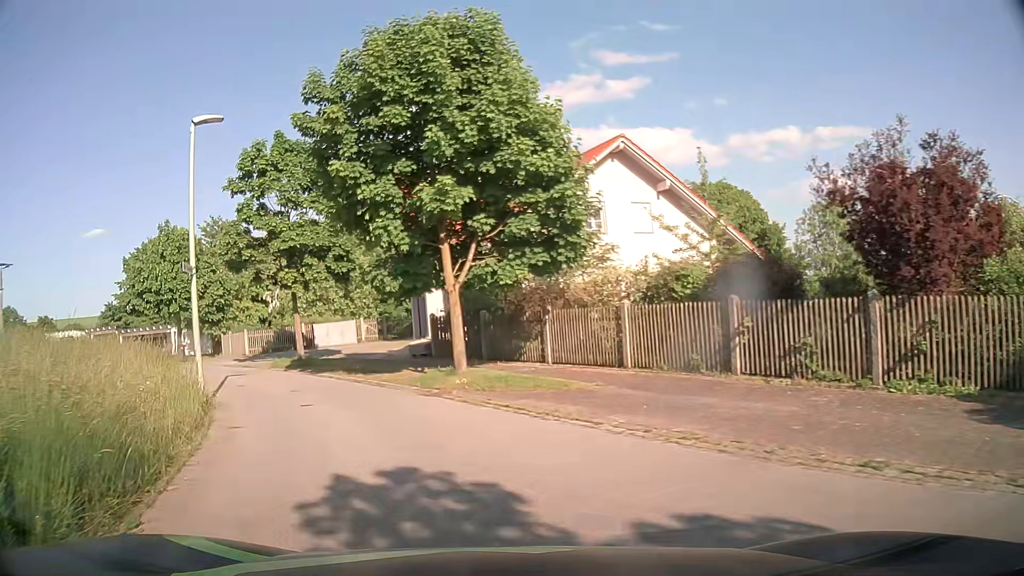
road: residential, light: Day
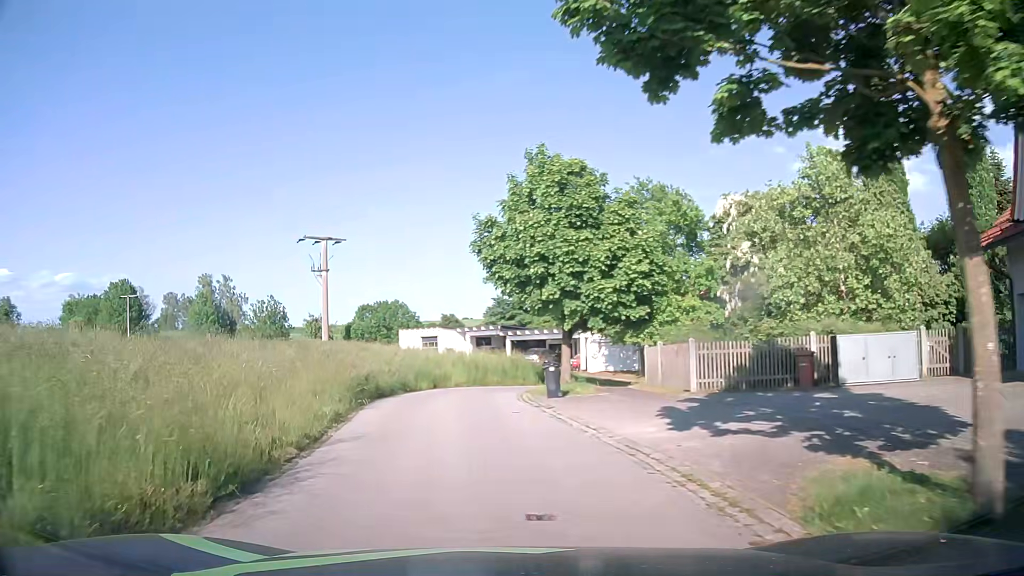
(-5.8, +19.3) m; -35°
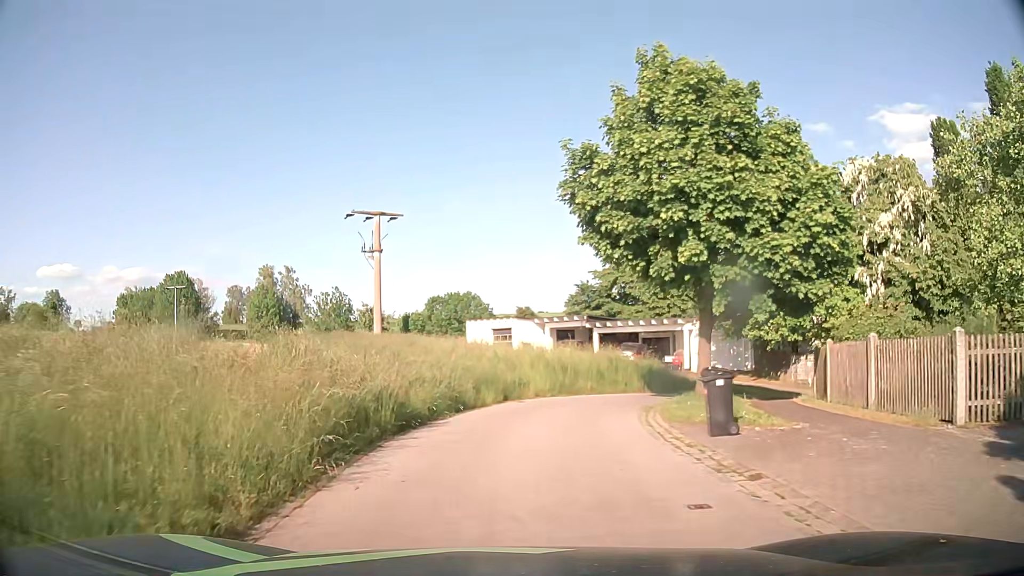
(-0.7, +8.5) m; -7°
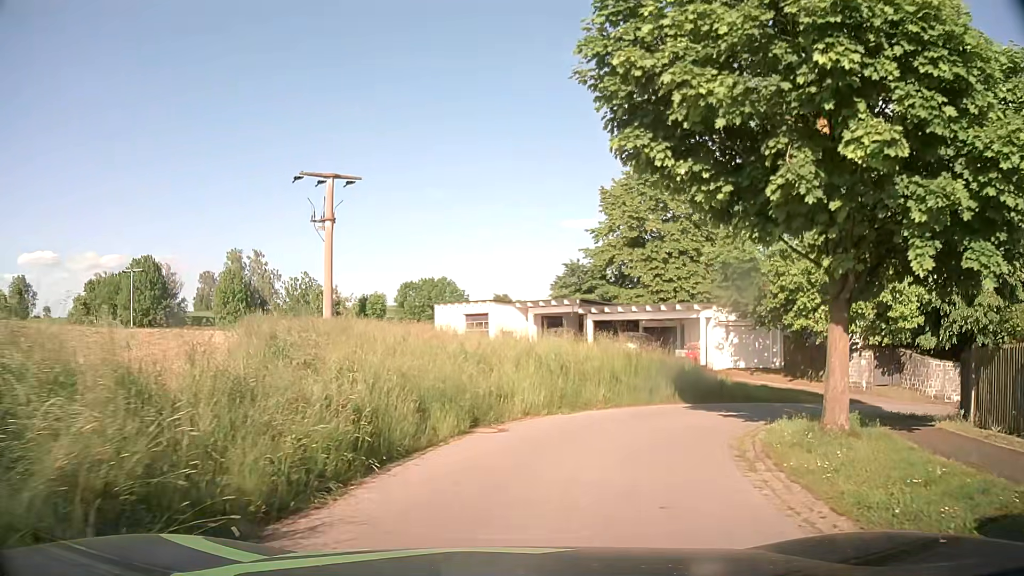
(+0.1, +7.7) m; +3°
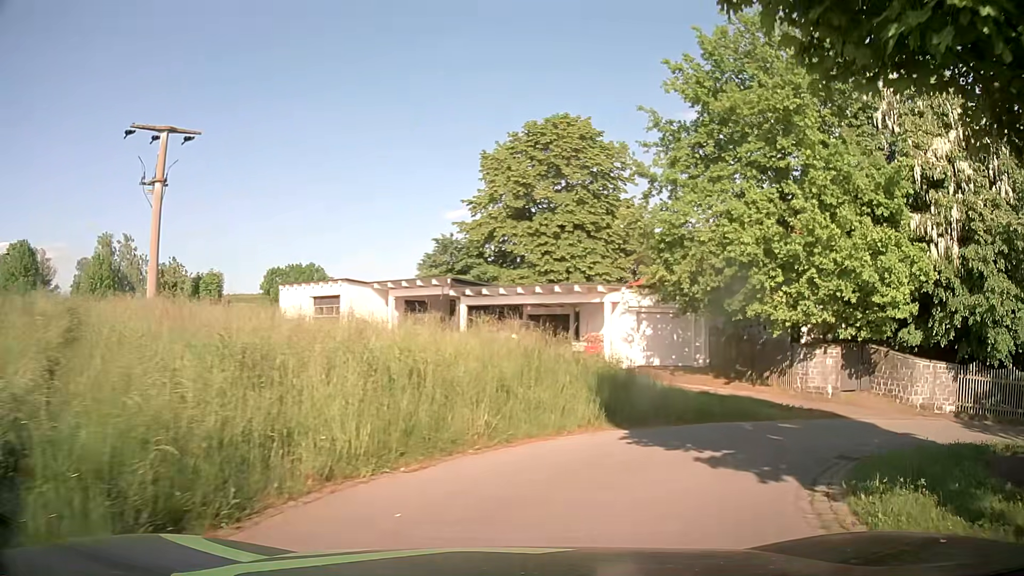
(+0.5, +7.0) m; +10°
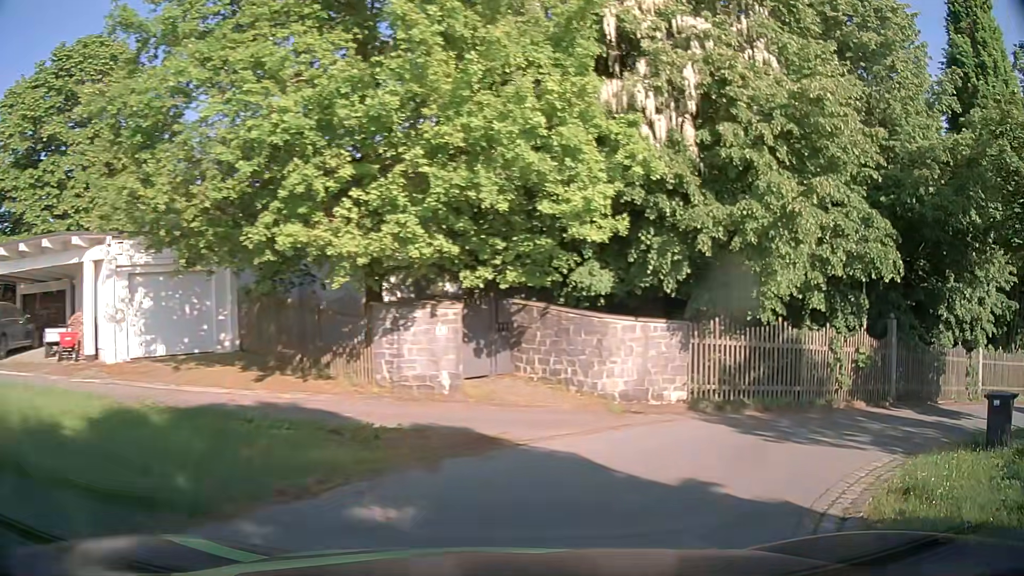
(+2.8, +9.1) m; +36°
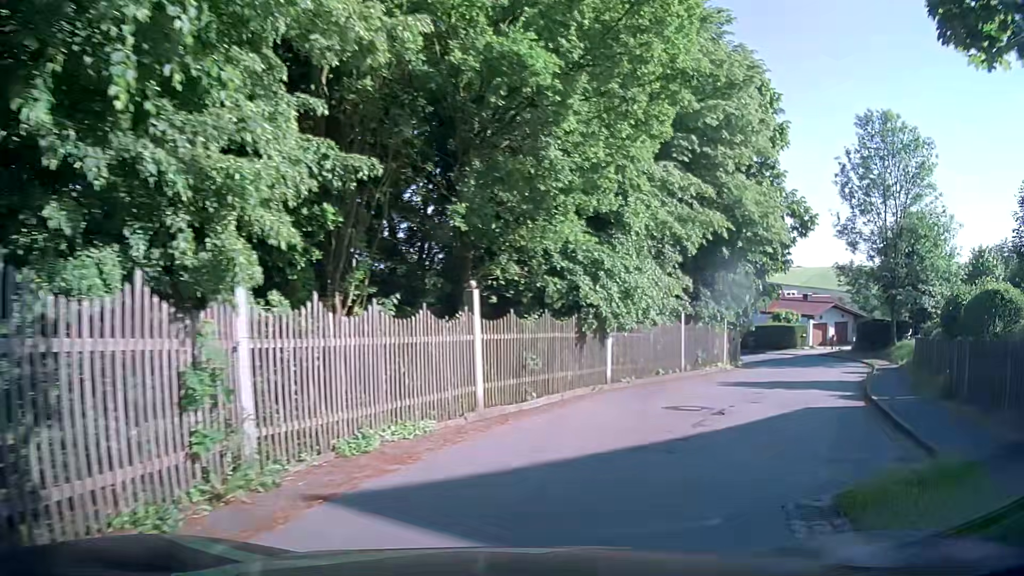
(+9.5, +13.3) m; +65°
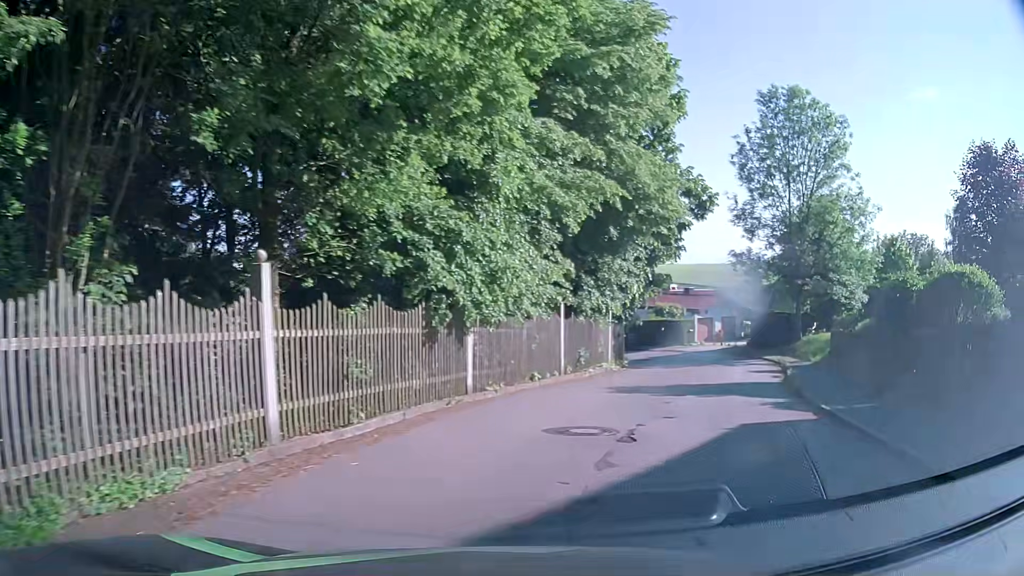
(+0.4, +4.0) m; +10°
(+2, +10) (+6, +19) (+9, +28) (+9, +38) (+2, +45) (-7, +45) (-16, +40) (-24, +34) (-34, +31) (-43, +31) m
